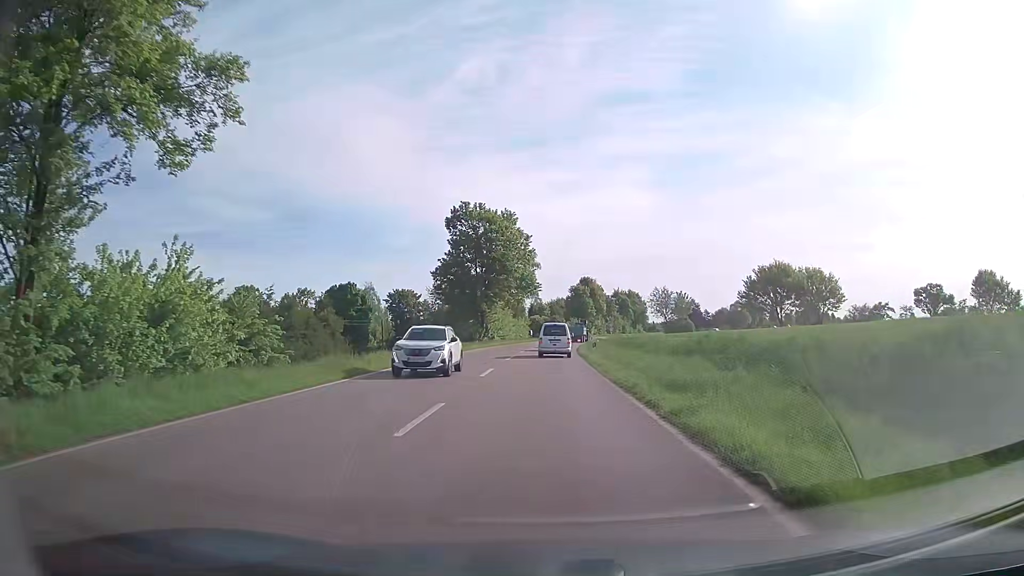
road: secondary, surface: asphalt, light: Day
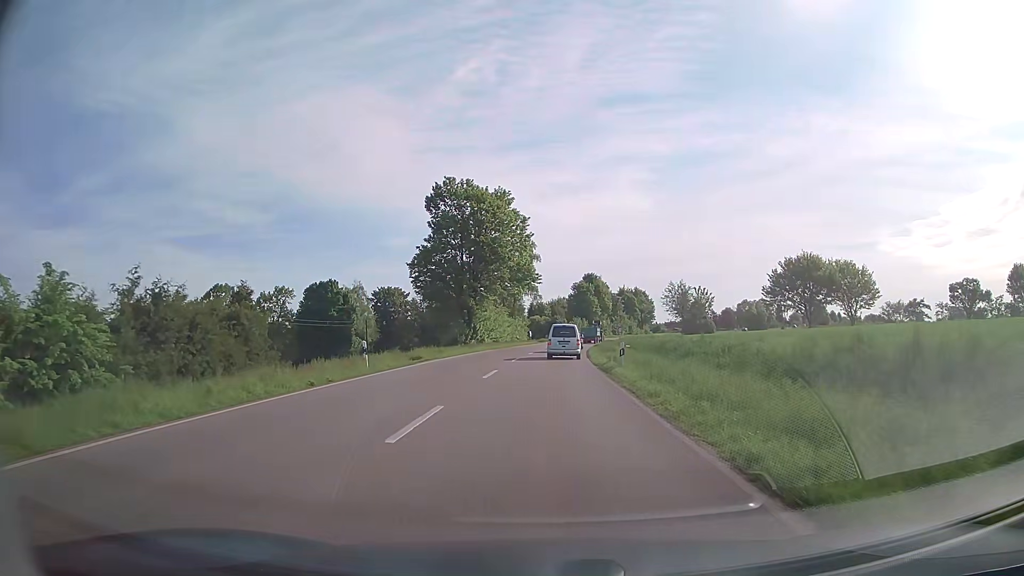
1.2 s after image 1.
(-0.1, +12.5) m; -1°
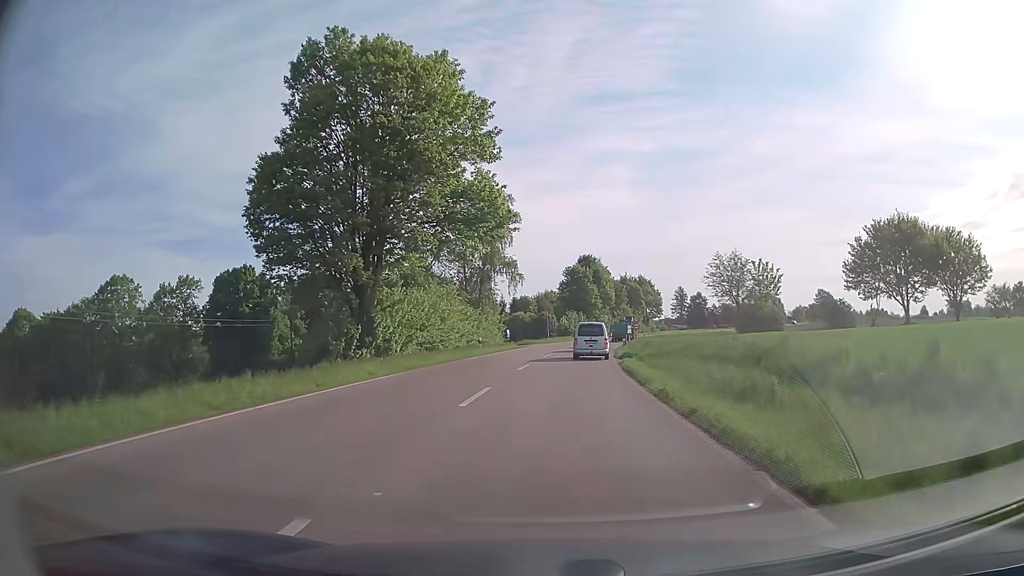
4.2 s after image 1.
(+0.3, +31.6) m; +1°
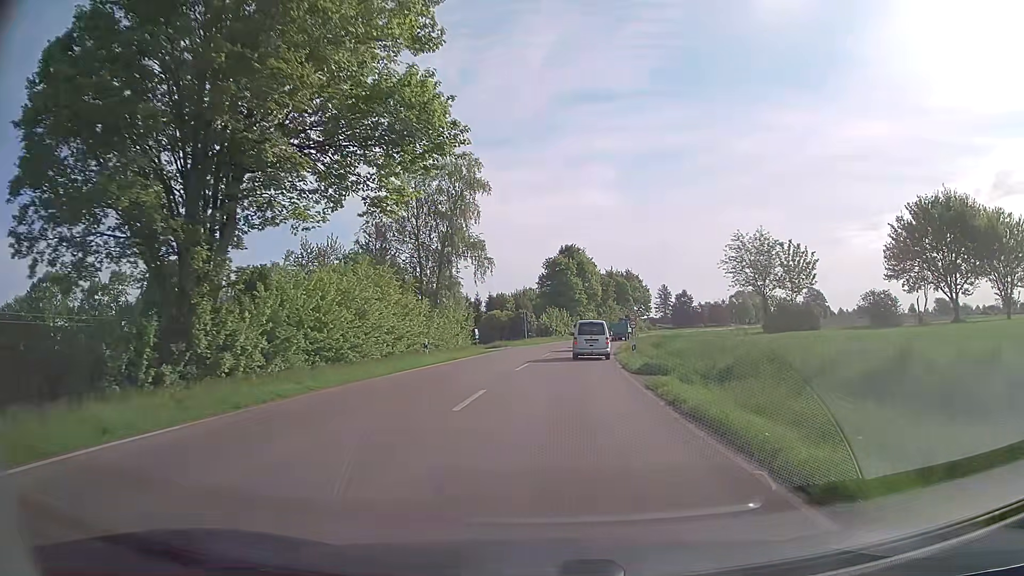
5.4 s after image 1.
(+0.2, +12.9) m; +2°
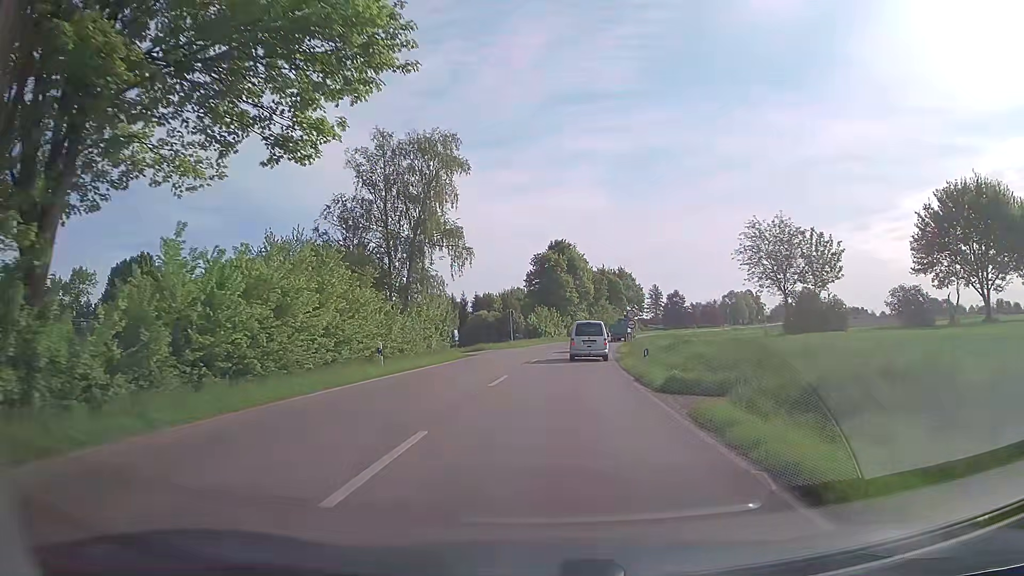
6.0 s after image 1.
(+0.1, +6.5) m; +1°
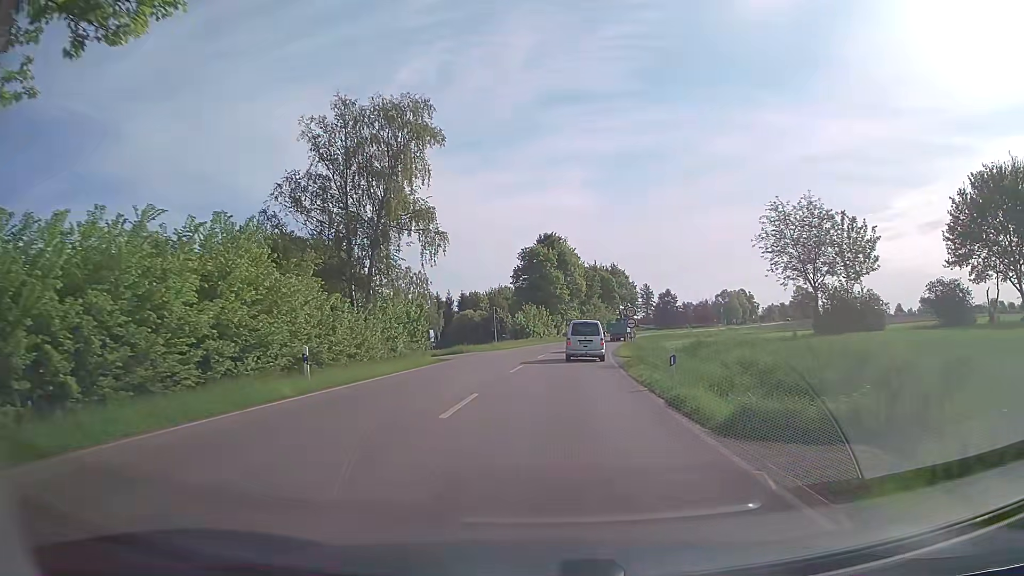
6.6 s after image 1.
(+0.1, +6.5) m; +1°
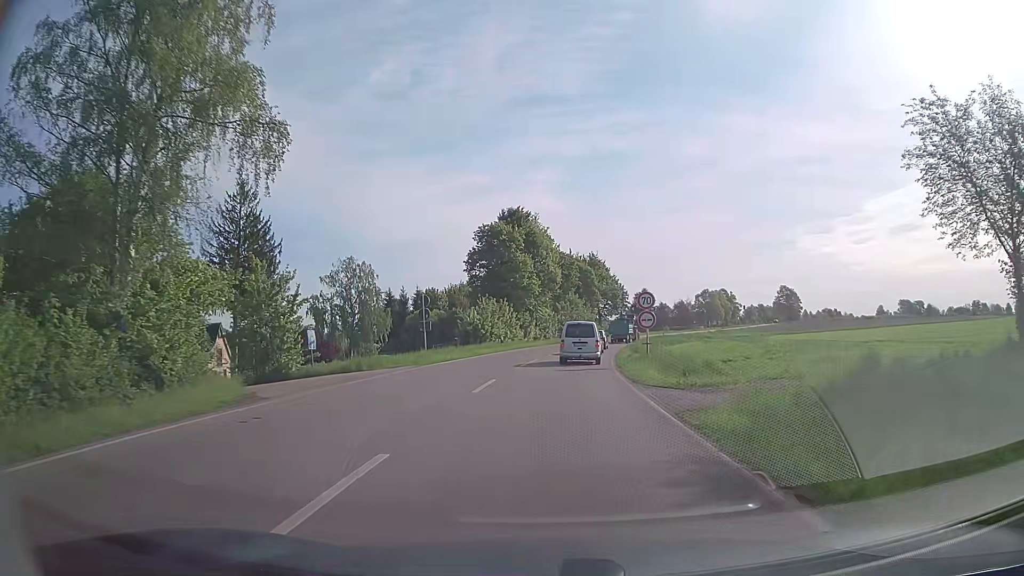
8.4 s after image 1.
(+0.5, +19.0) m; +3°
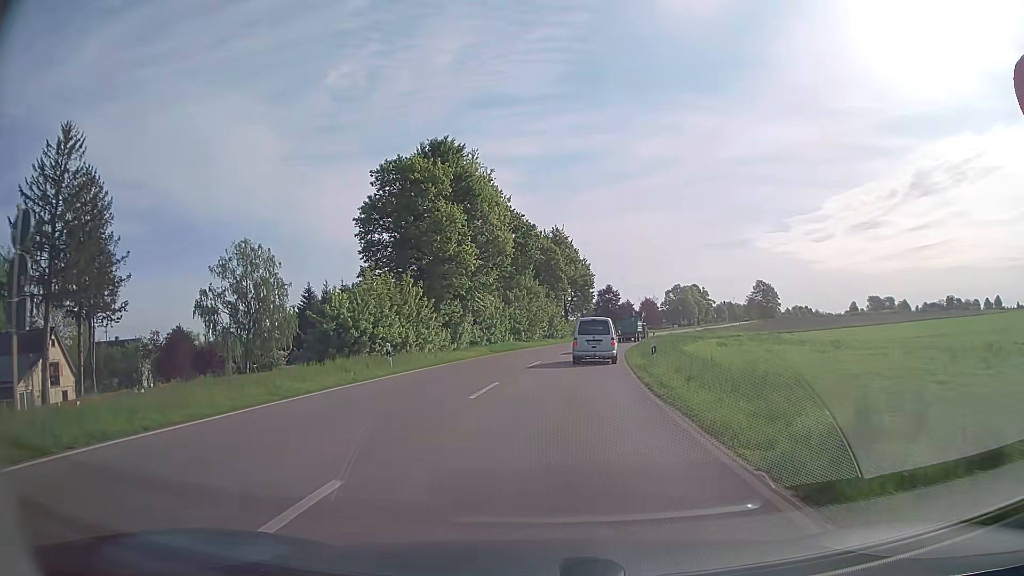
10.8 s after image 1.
(+0.8, +25.2) m; +4°
